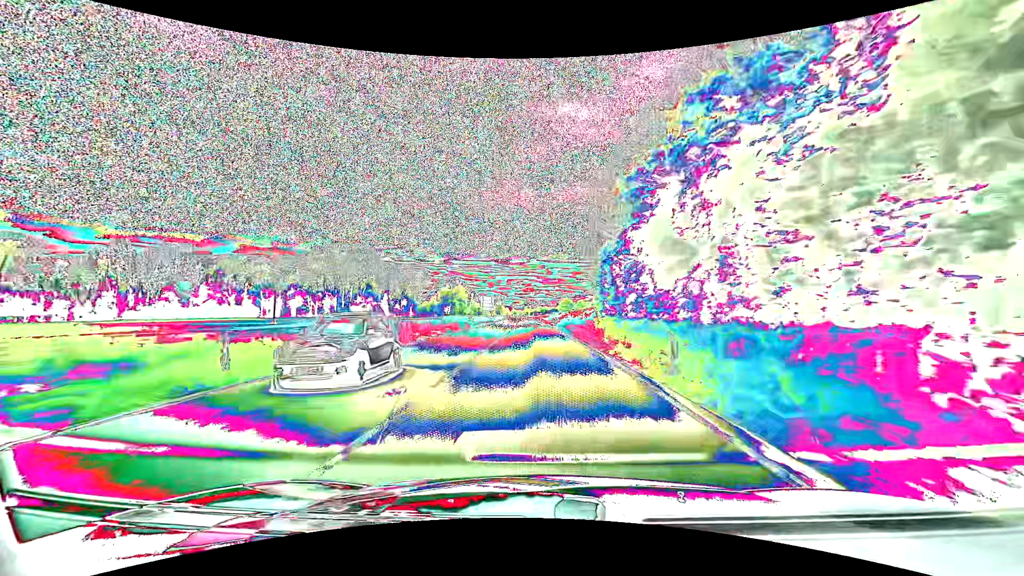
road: primary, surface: asphalt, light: Day
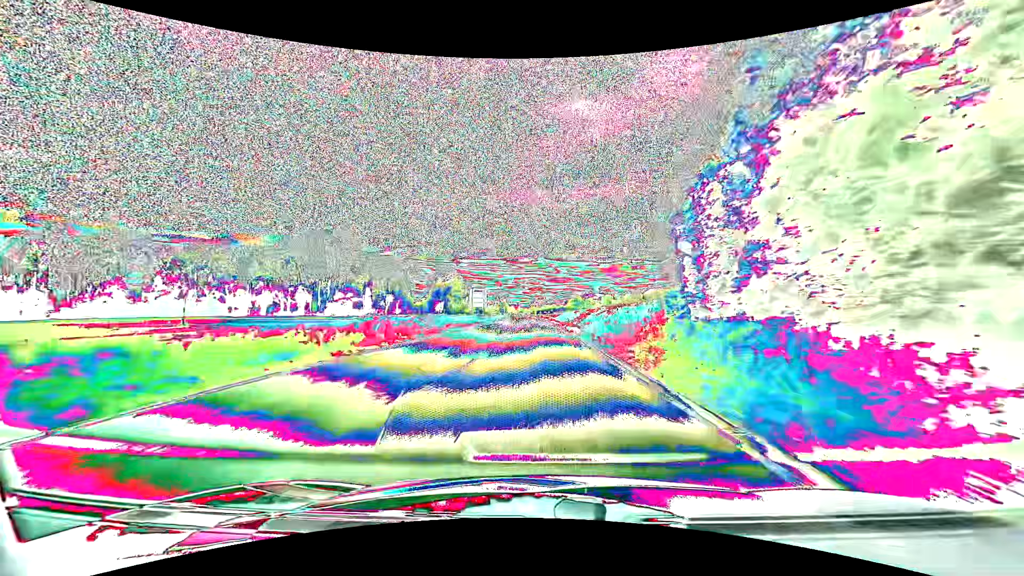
(-0.4, +28.5) m; -1°
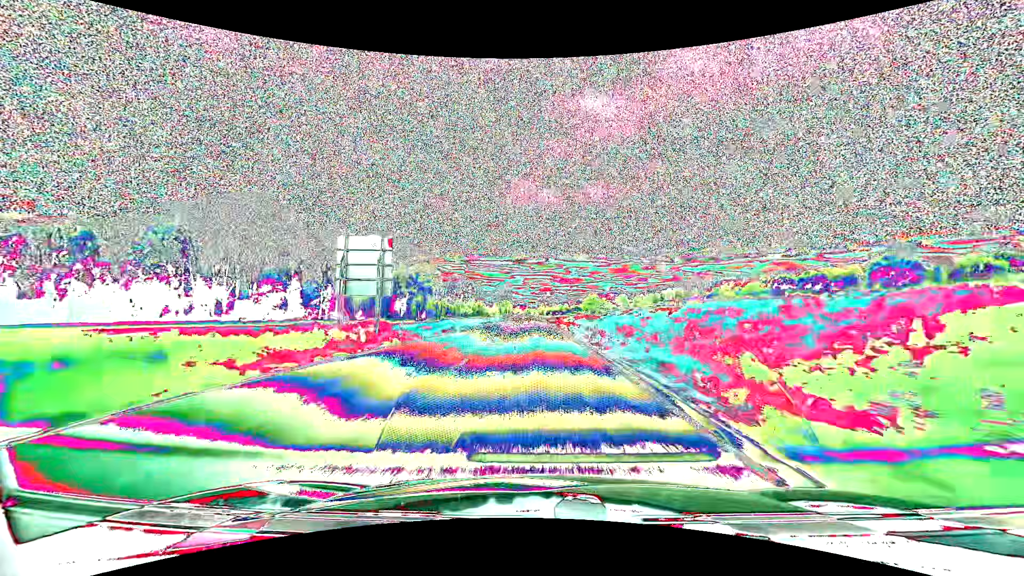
(-0.4, +56.9) m; -1°
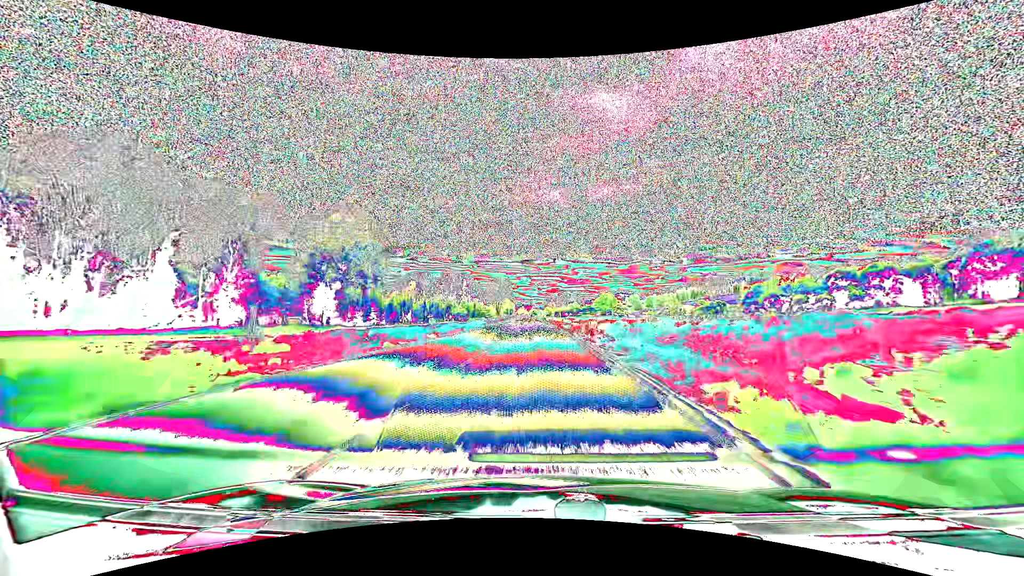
(-0.3, +42.6) m; -1°
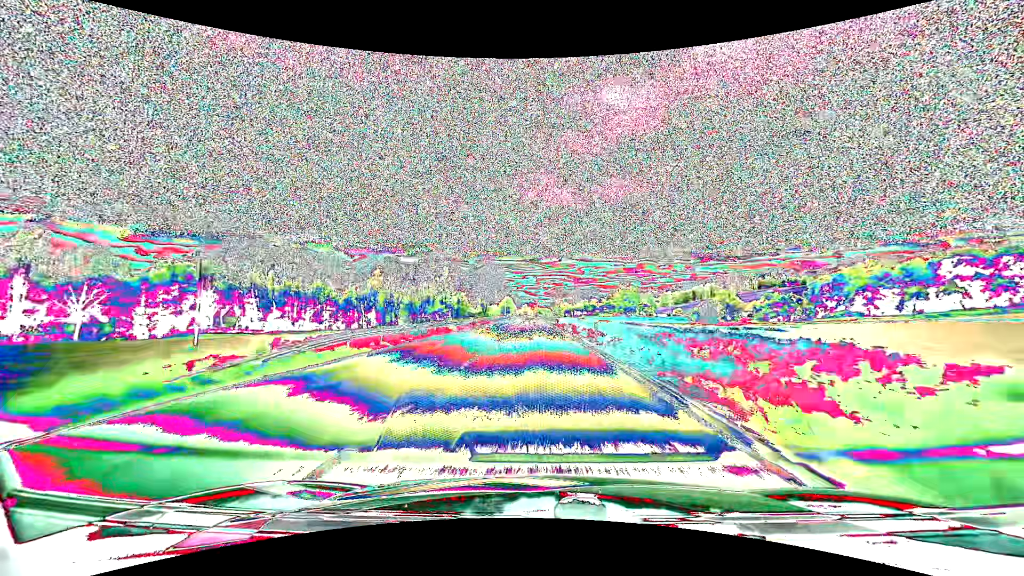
(-0.2, +56.8) m; -1°
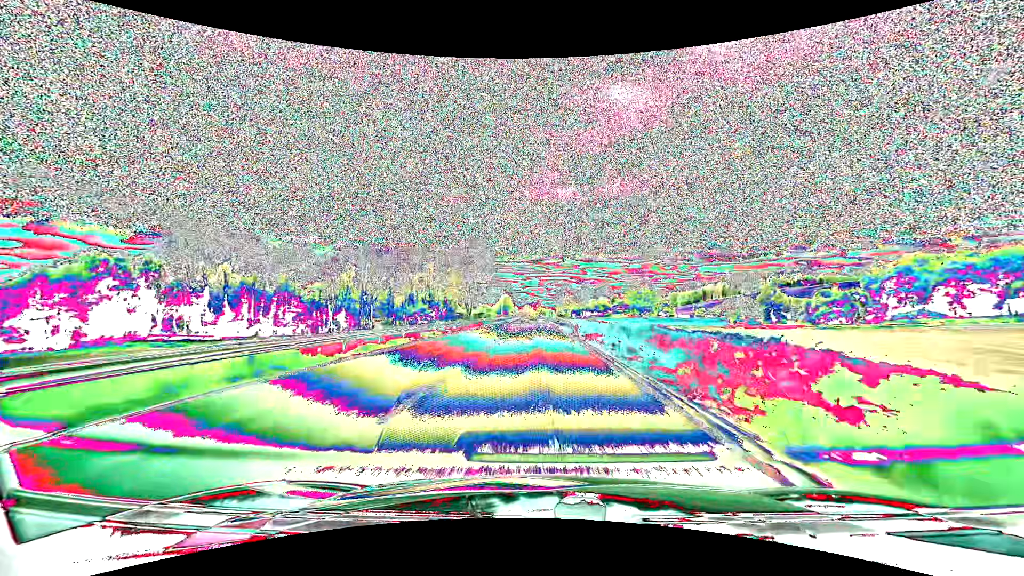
(-0.1, +28.5) m; 0°
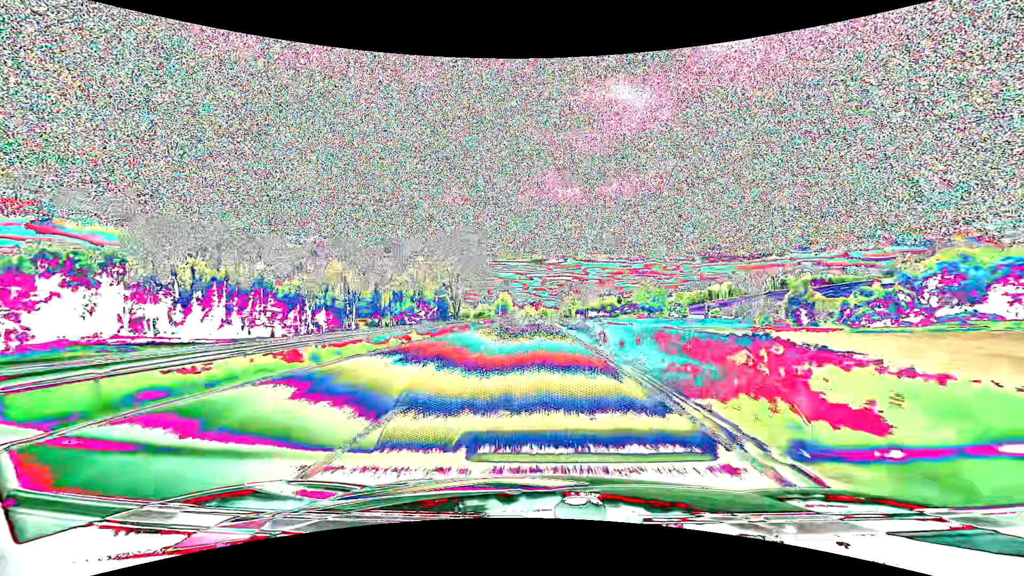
(0.0, +14.3) m; 0°
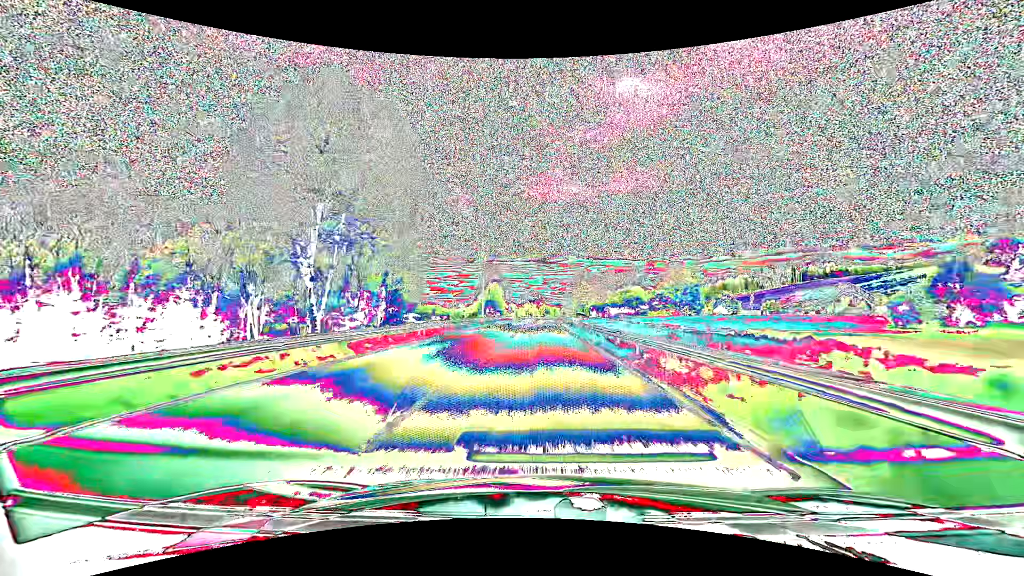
(-0.1, +43.4) m; 0°
(0, +10) (0, +20) (0, +30) (0, +40) (0, +50) (0, +60) (0, +70) (0, +80) (+1, +90) (+1, +100) m
